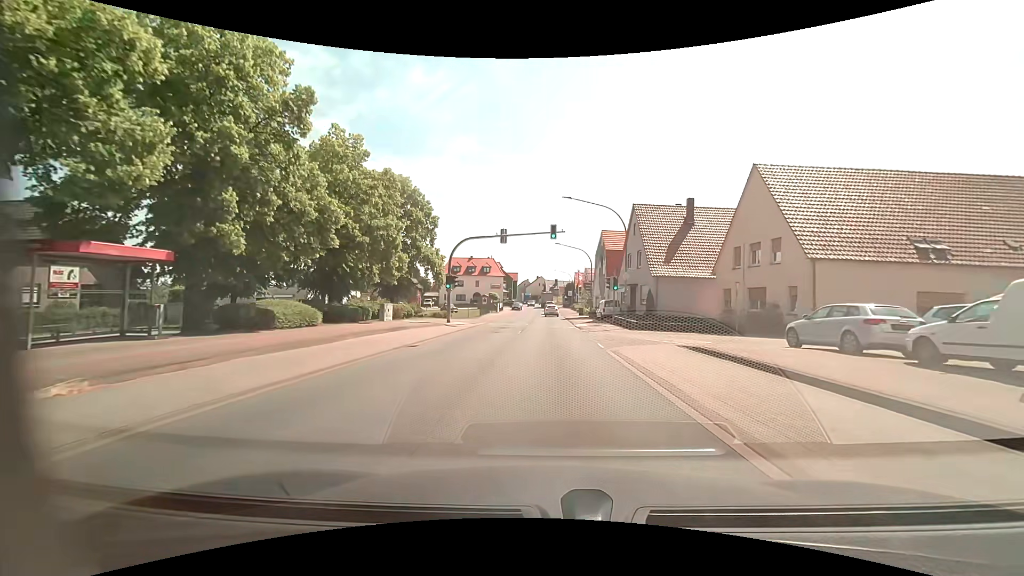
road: primary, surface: asphalt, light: Day
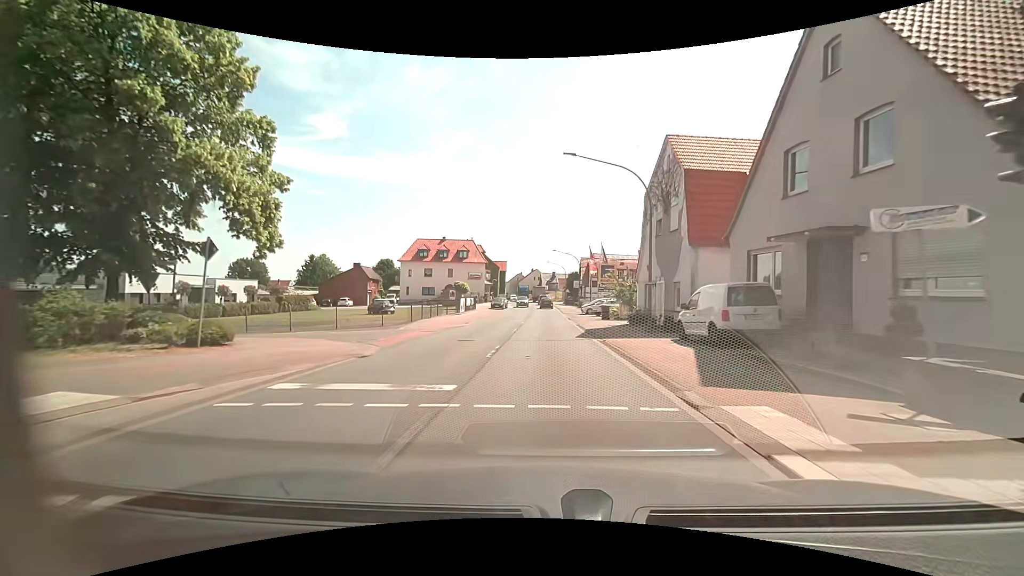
(+0.3, +30.0) m; 0°
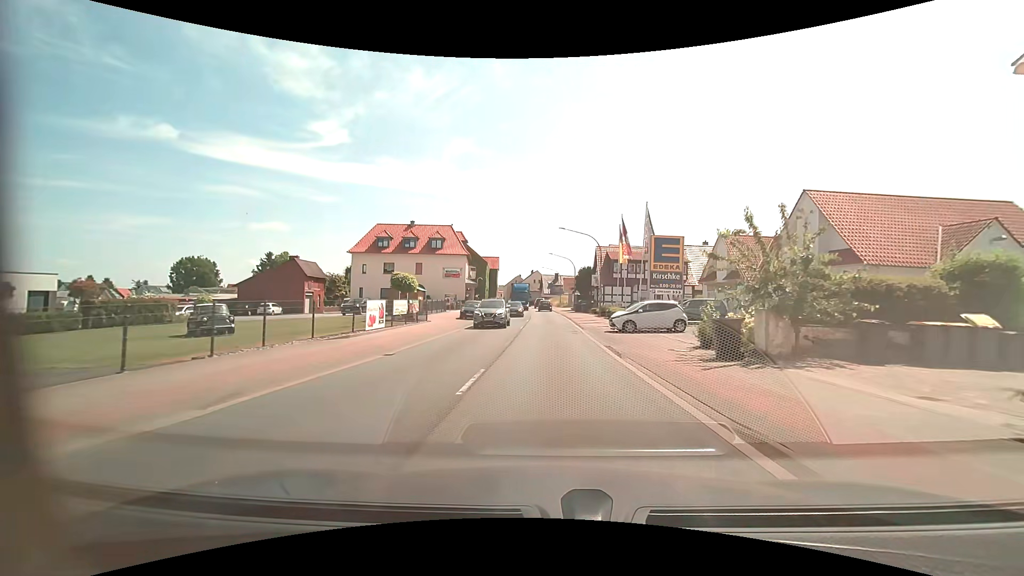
(+0.1, +23.8) m; 0°
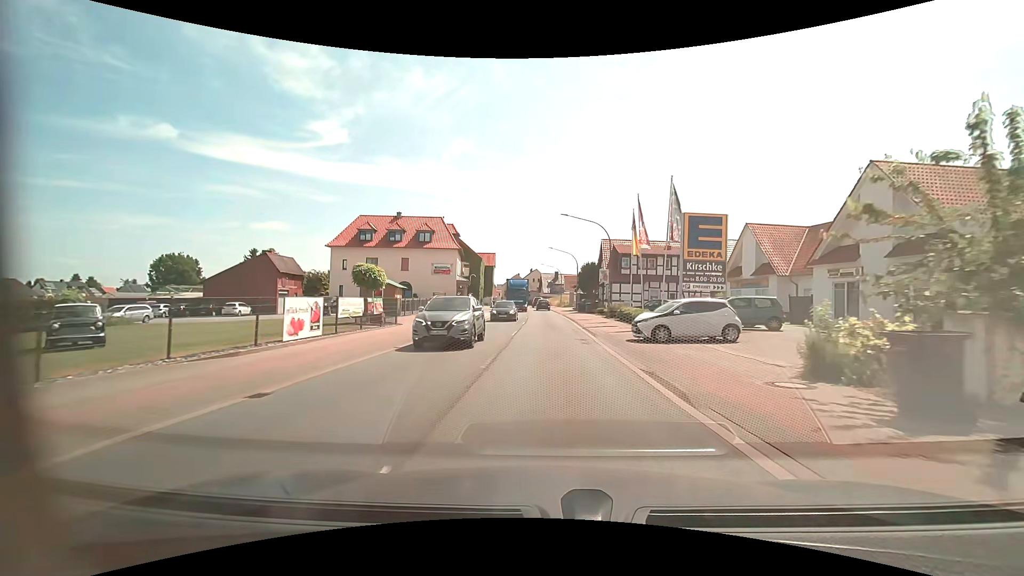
(+0.1, +6.5) m; +1°
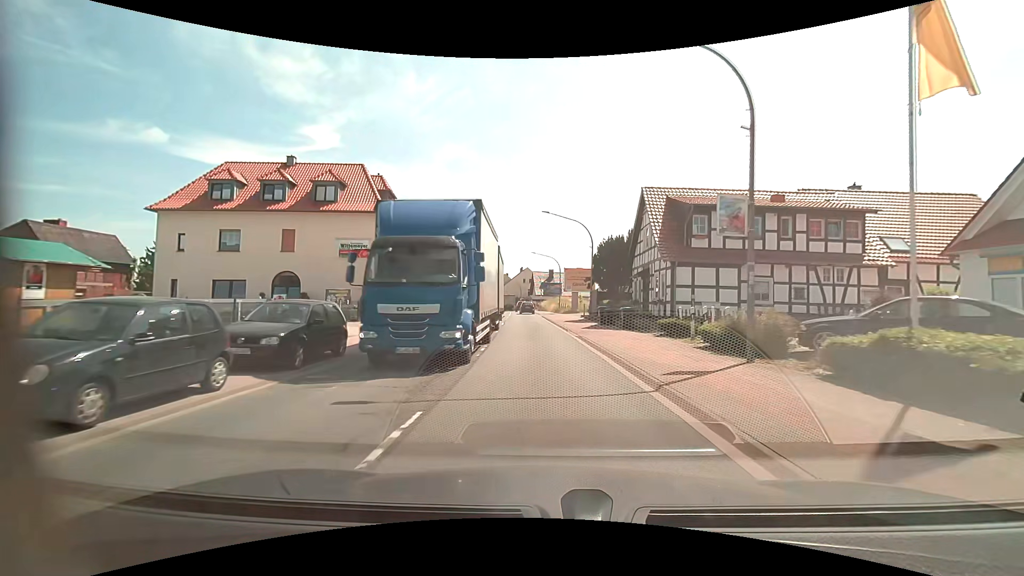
(-0.2, +26.3) m; 0°
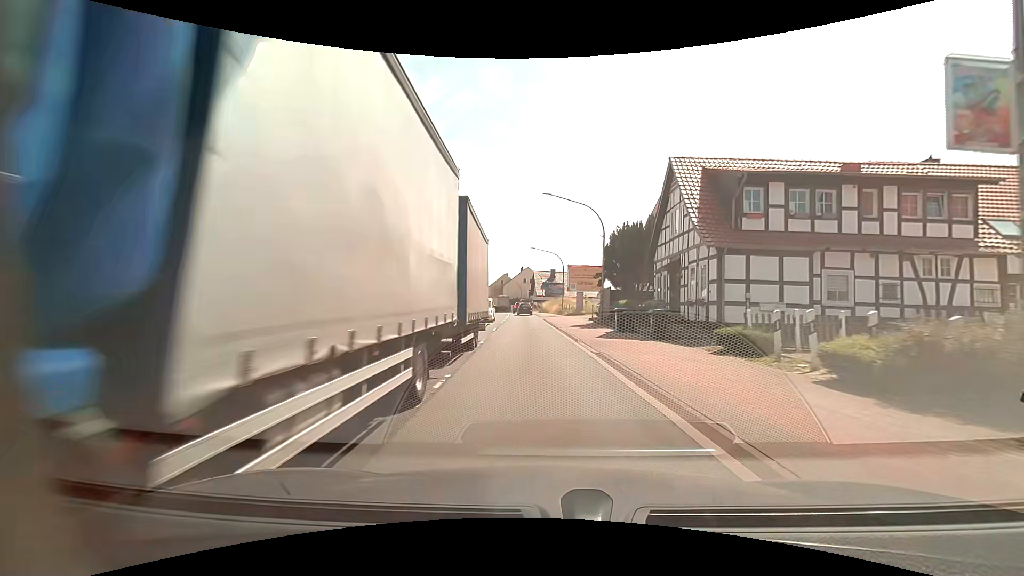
(0.0, +6.2) m; 0°
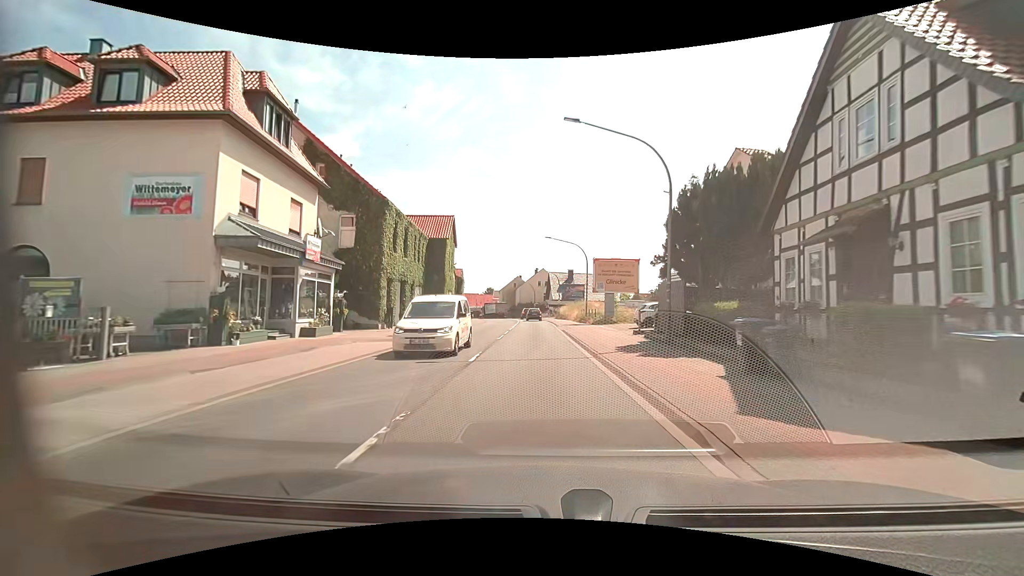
(-0.2, +12.5) m; -2°
(0, +10) (0, +20) (0, +30) (-1, +40) (-1, +50) (-2, +60) (-2, +70) (-3, +80) (-5, +90) (-7, +100) m
